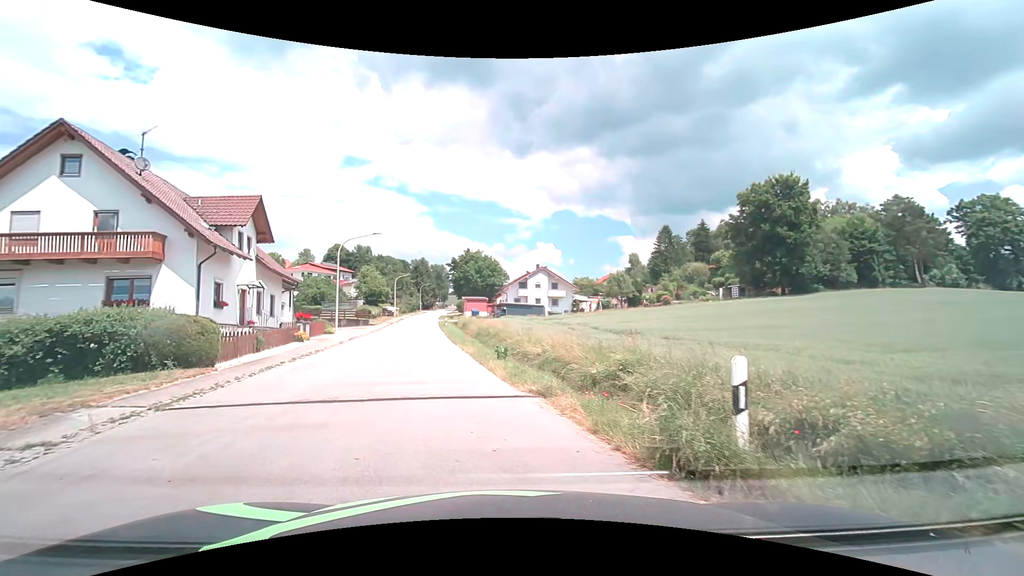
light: Day
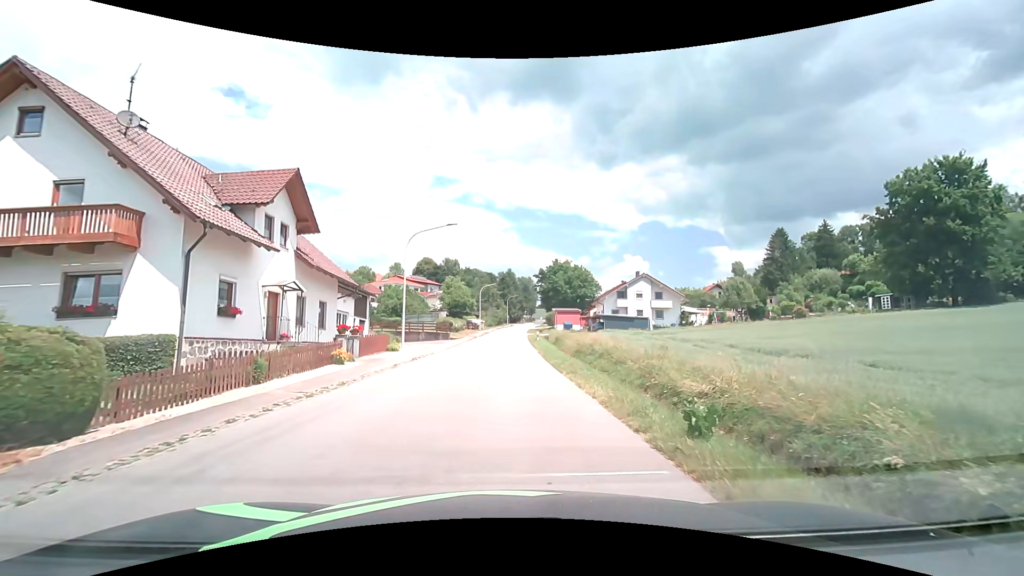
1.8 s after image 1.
(-1.0, +9.3) m; -9°
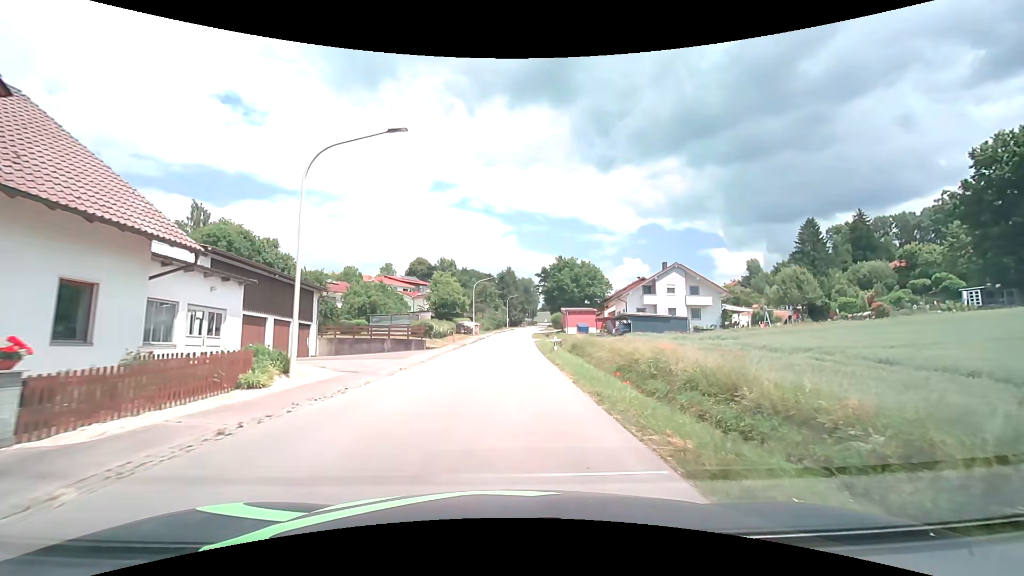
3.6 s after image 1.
(-0.1, +15.1) m; 0°
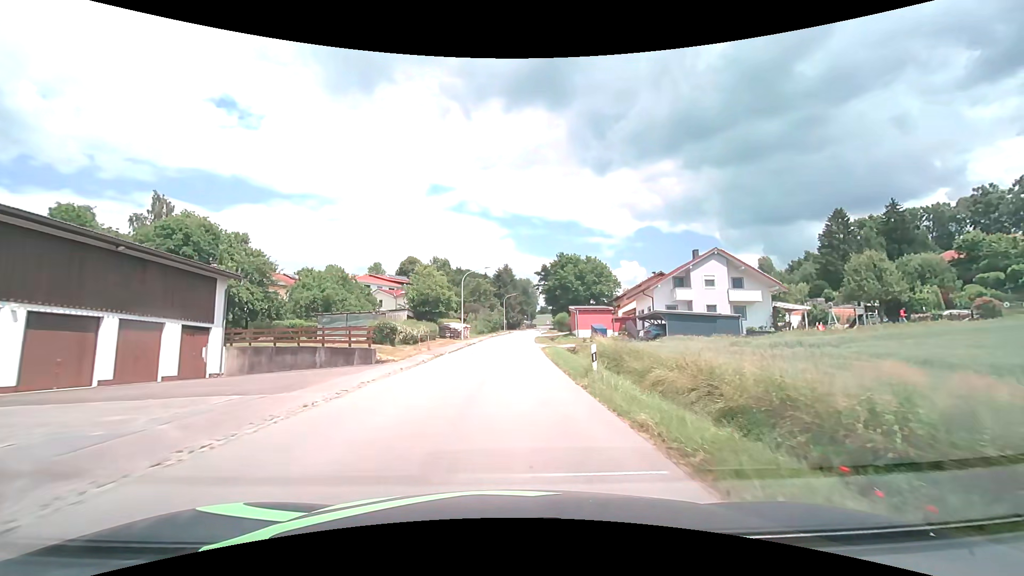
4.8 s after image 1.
(0.0, +12.7) m; 0°
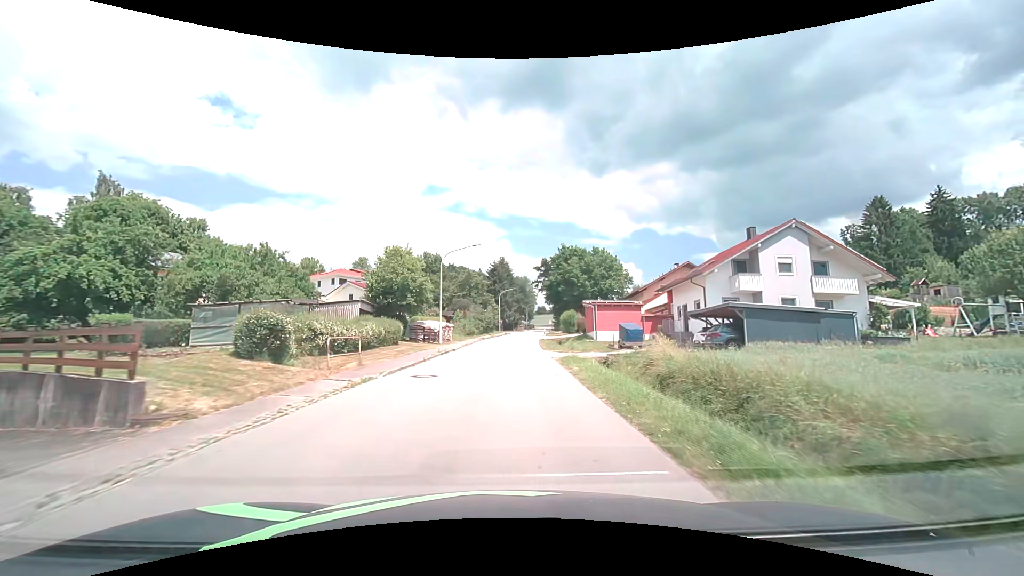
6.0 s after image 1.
(0.0, +14.0) m; 0°
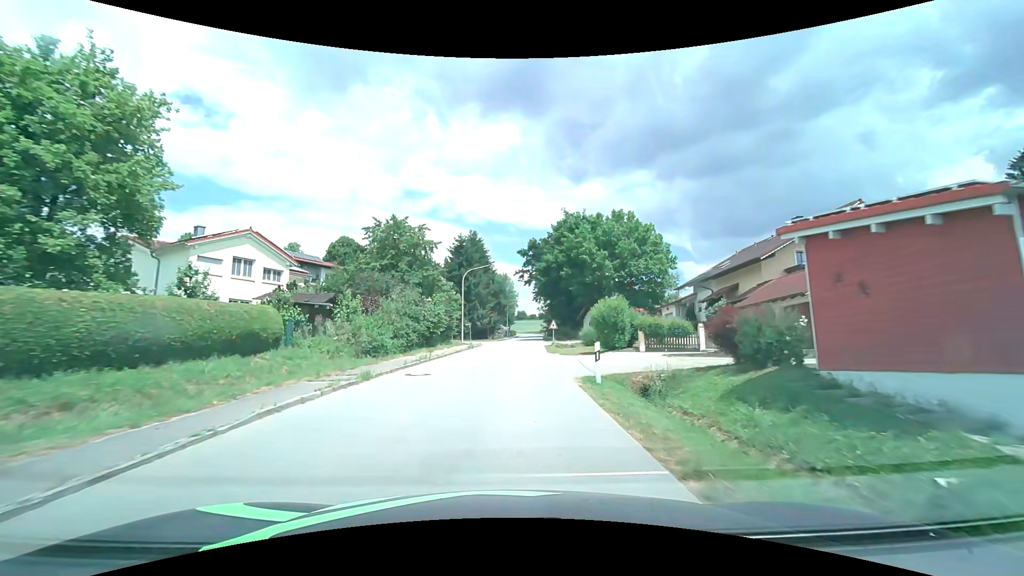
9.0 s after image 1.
(+0.6, +36.9) m; +2°
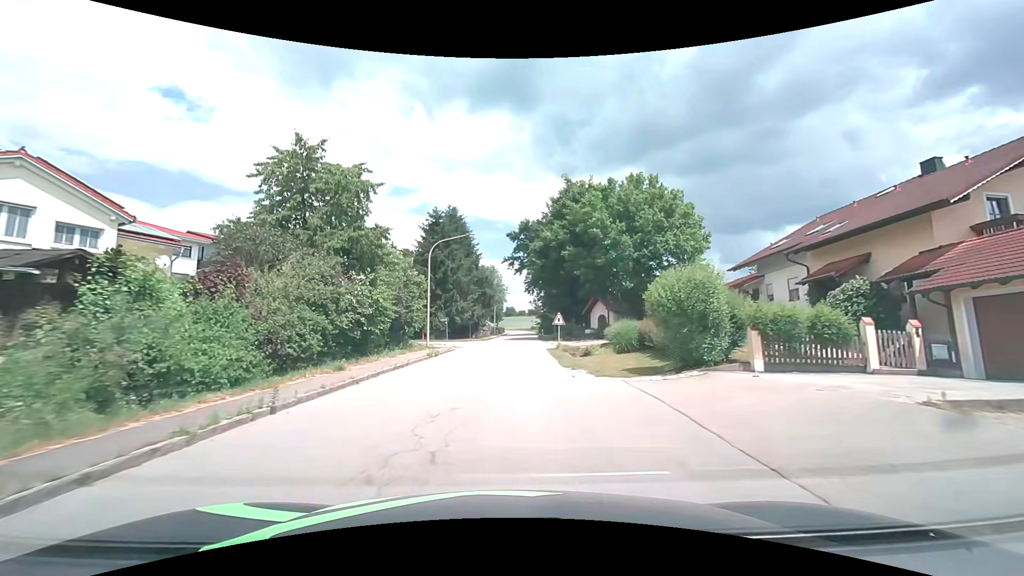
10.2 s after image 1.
(+0.2, +13.9) m; +2°
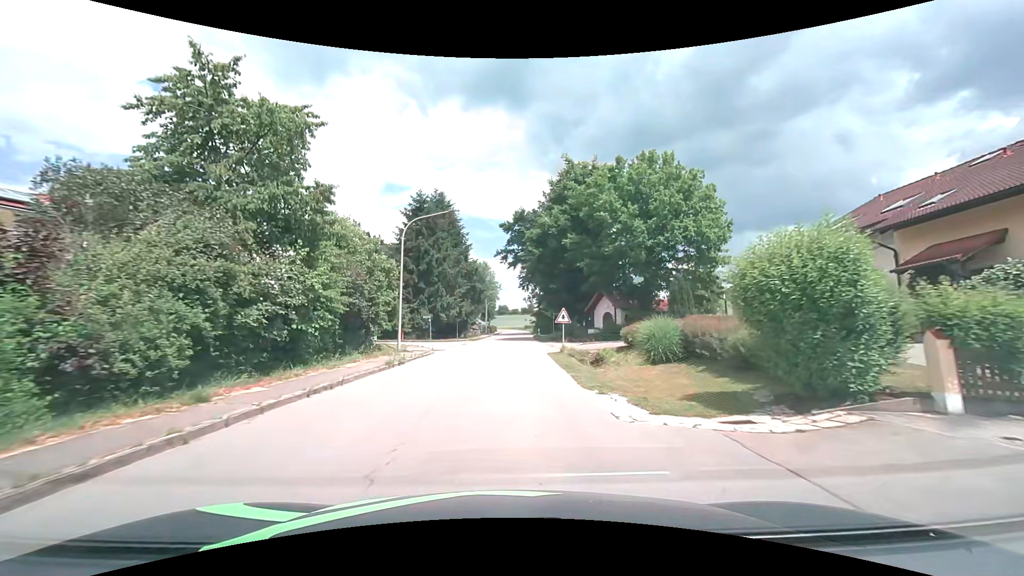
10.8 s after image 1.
(0.0, +6.3) m; +1°
